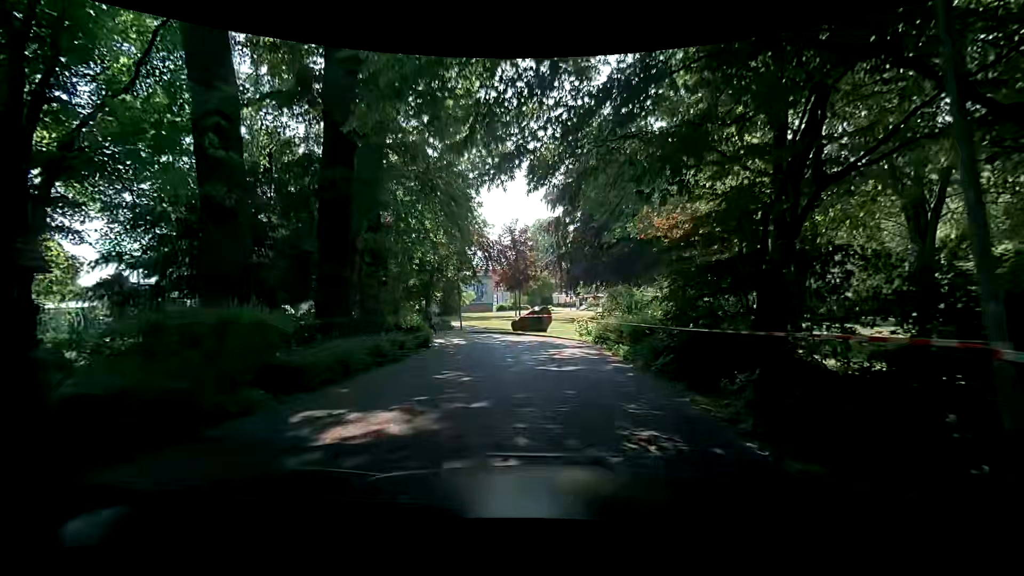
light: Day
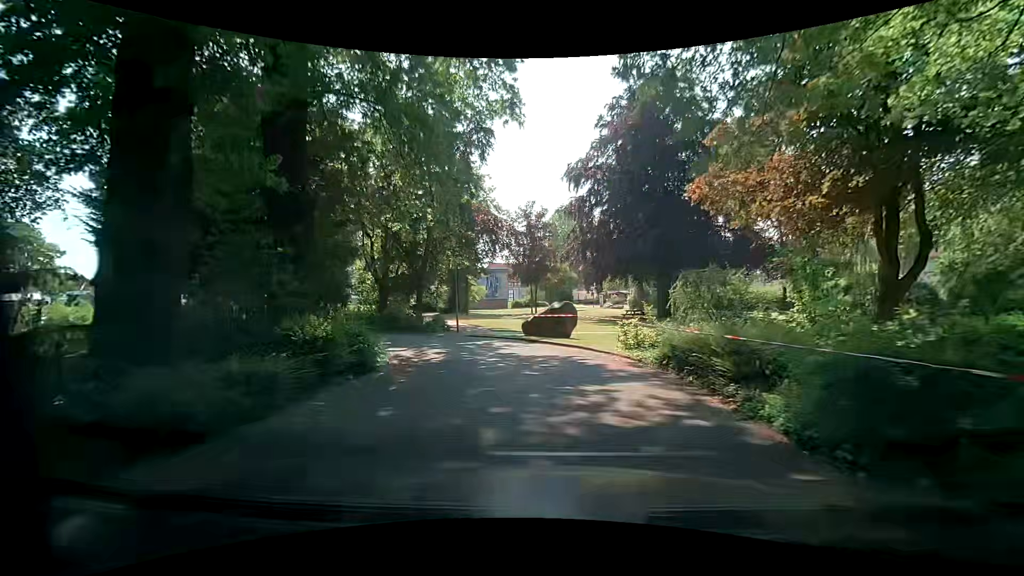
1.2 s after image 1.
(-0.1, +8.1) m; 0°
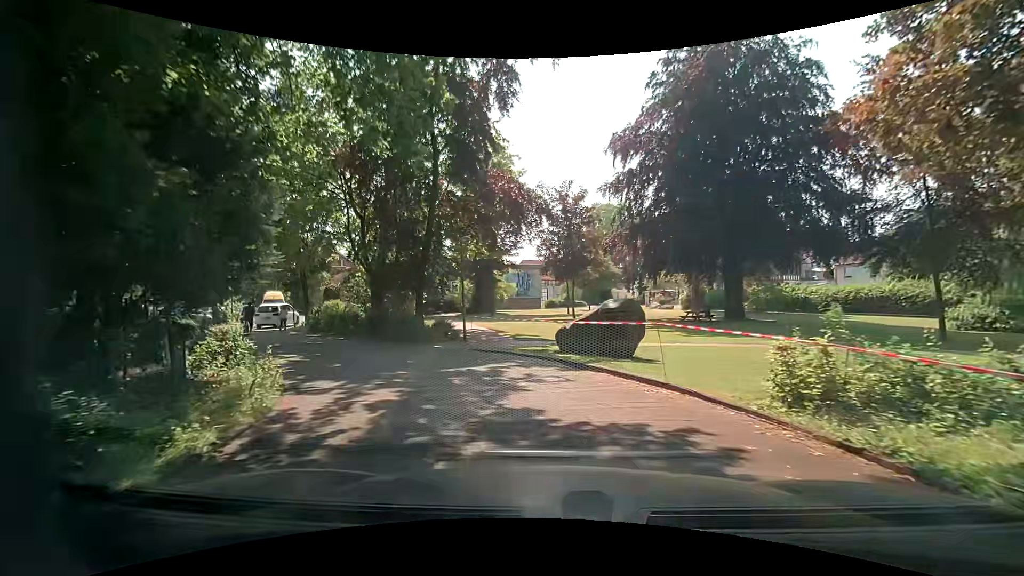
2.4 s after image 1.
(-0.4, +7.9) m; -4°
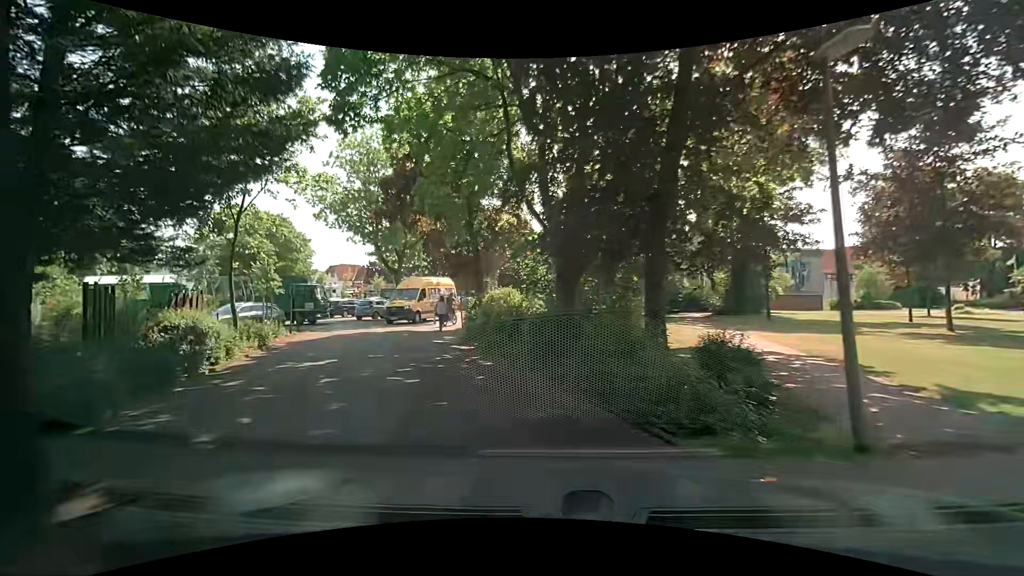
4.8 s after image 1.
(-2.9, +12.9) m; -26°
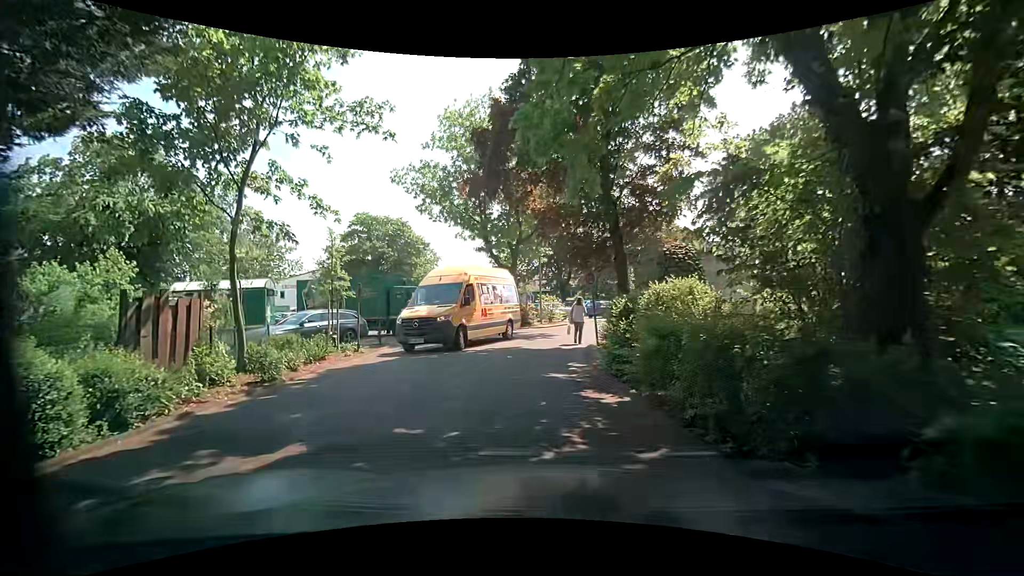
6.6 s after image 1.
(-1.2, +7.4) m; -16°
